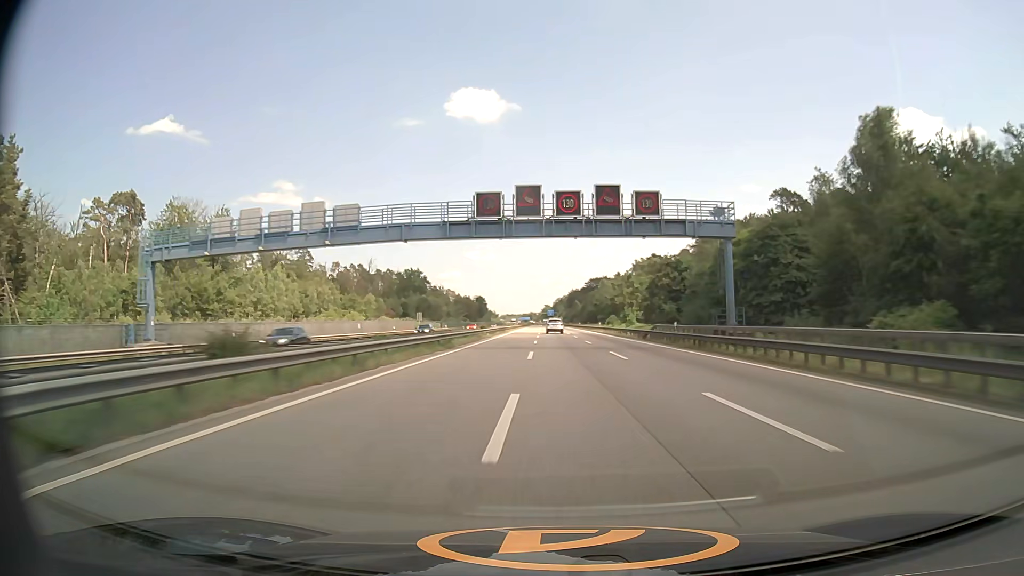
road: motorway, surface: asphalt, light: Day
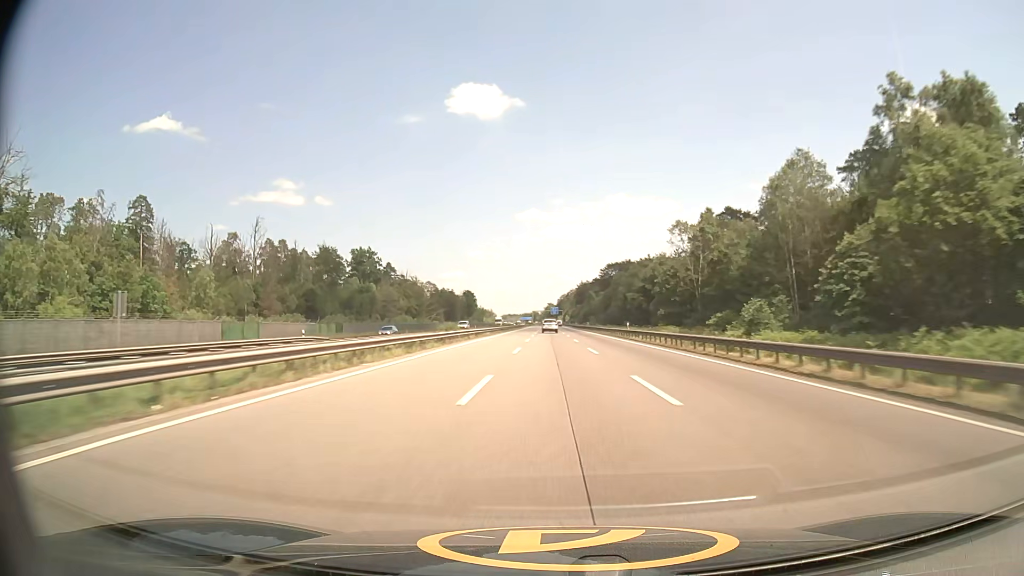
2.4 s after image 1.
(-0.5, +85.2) m; 0°
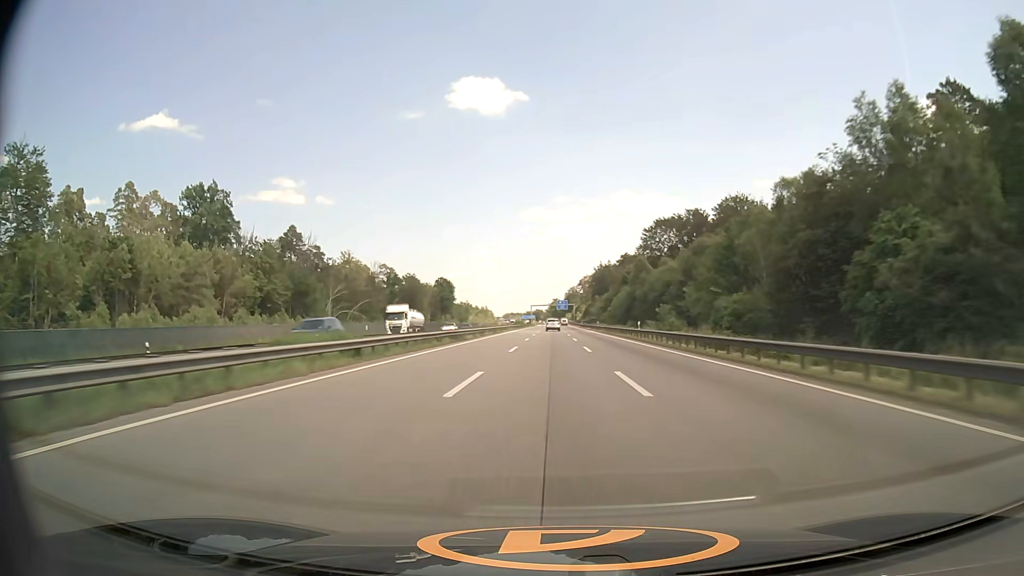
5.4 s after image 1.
(-0.5, +106.5) m; -1°
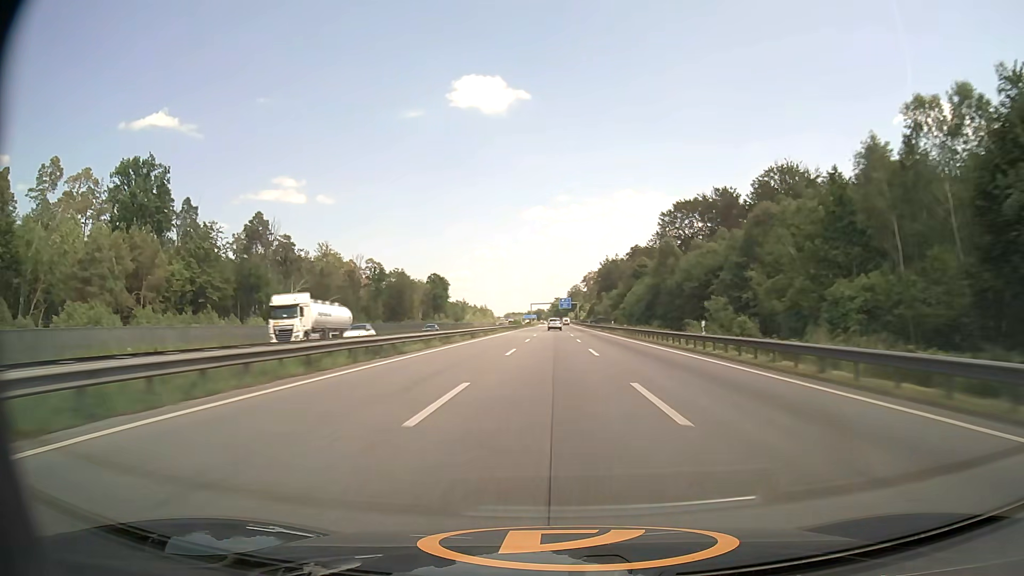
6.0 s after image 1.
(0.0, +21.2) m; 0°
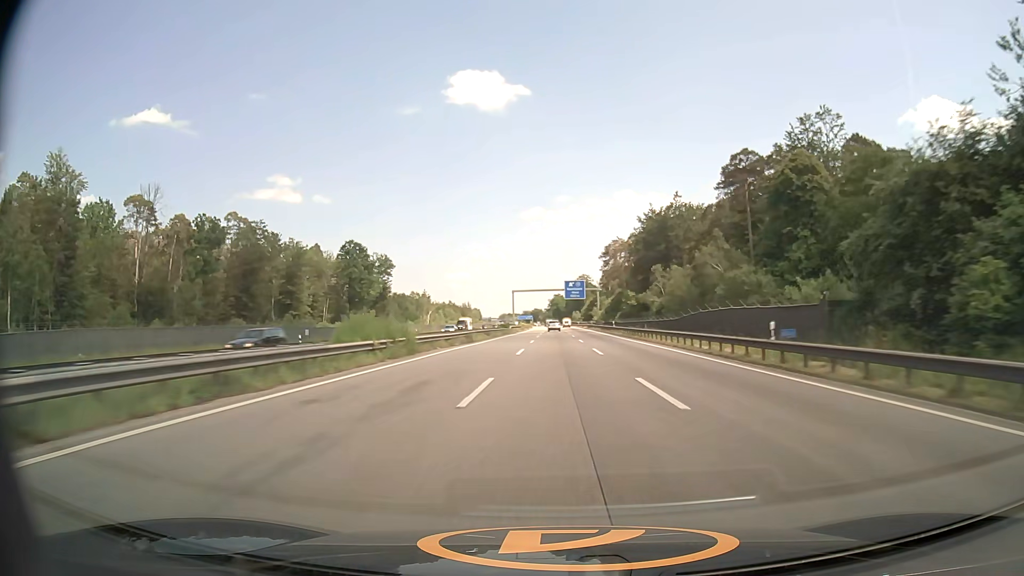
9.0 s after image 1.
(-0.1, +105.5) m; 0°
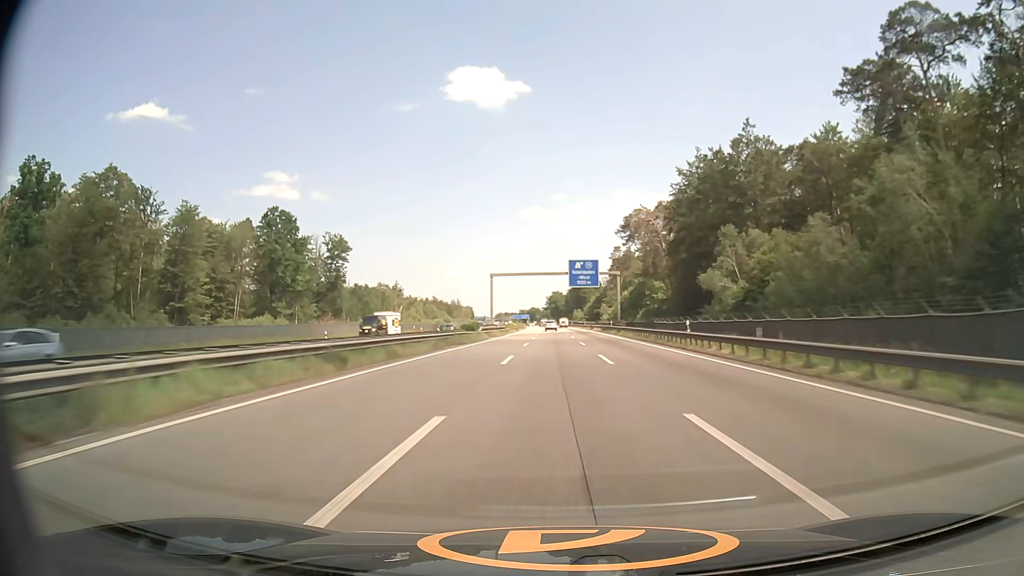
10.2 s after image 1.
(+0.1, +42.5) m; 0°
(0, +10) (0, +20) (0, +30) (0, +40) (0, +50) (0, +60) (0, +70) (0, +80) (0, +90) (0, +100) m
